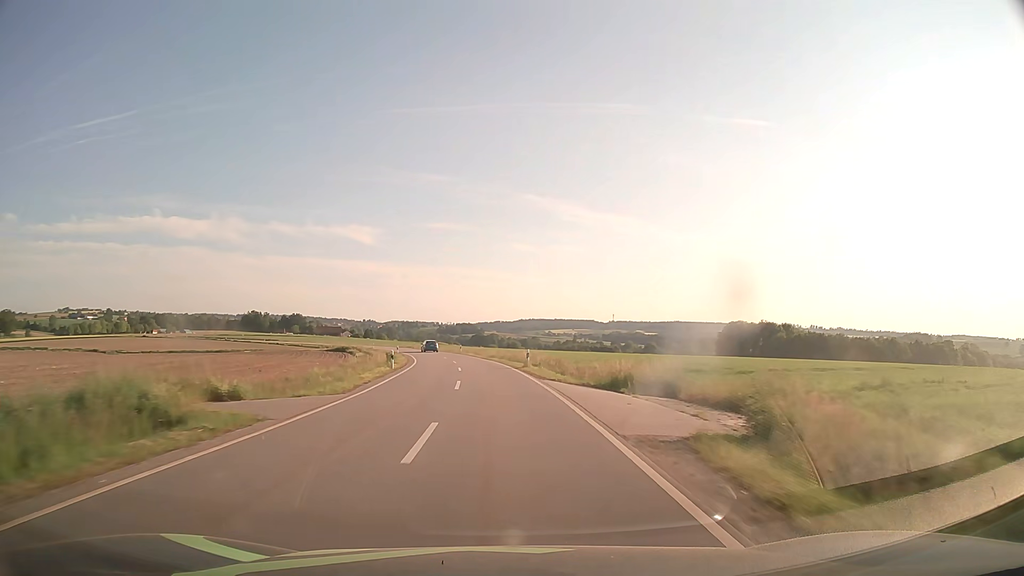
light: Day
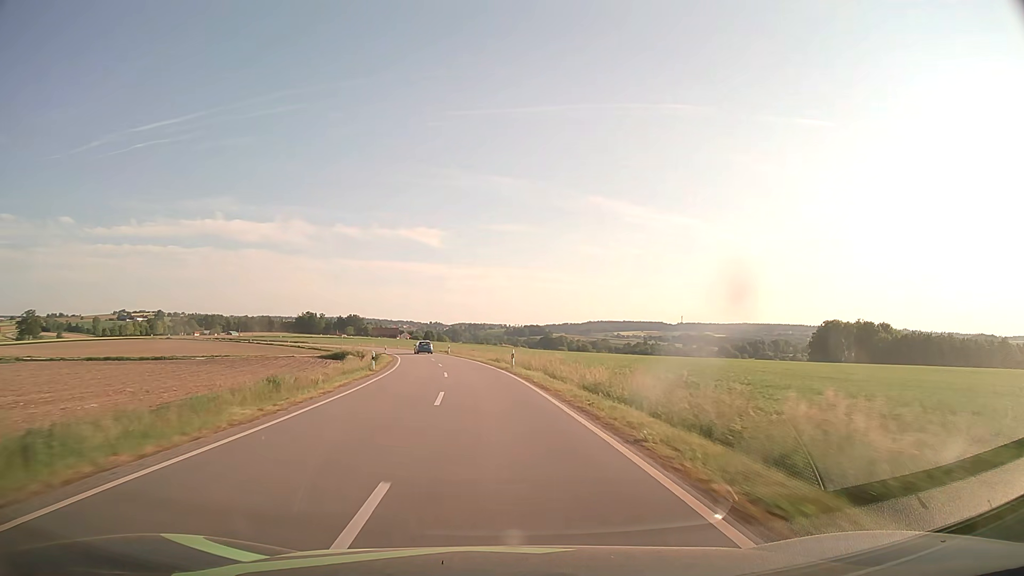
(-1.9, +41.7) m; -6°
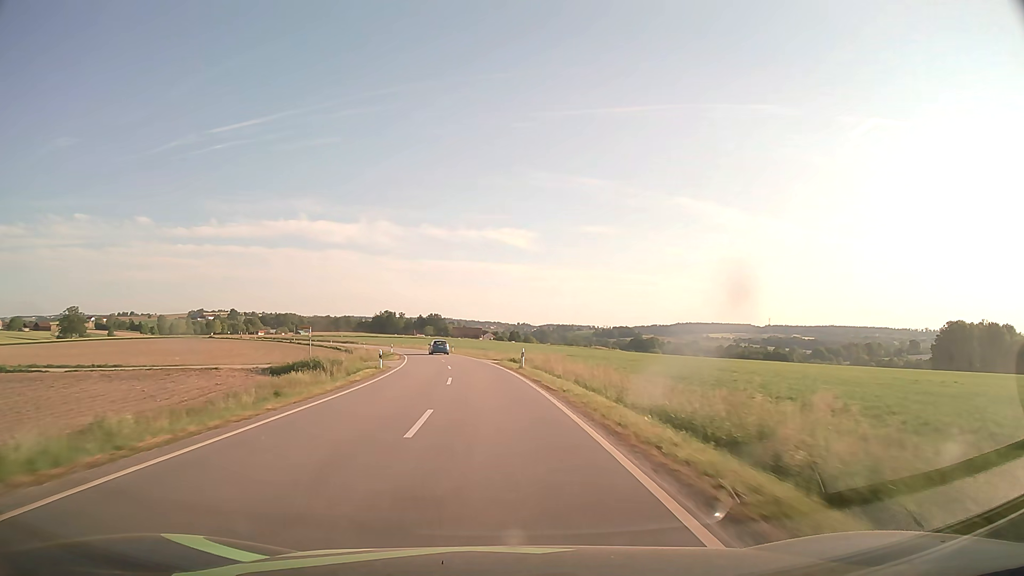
(-2.9, +41.7) m; -7°
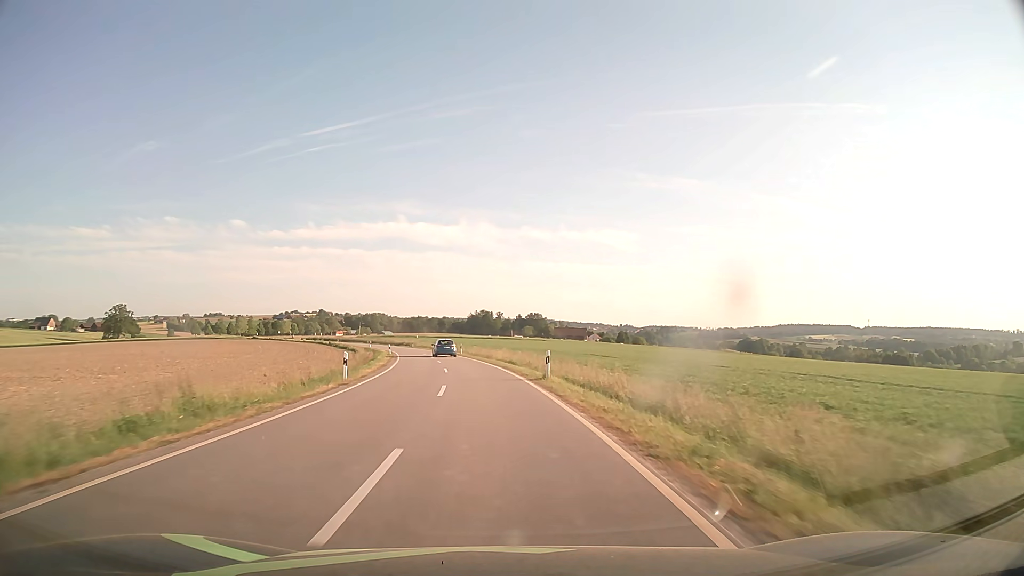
(-4.1, +53.5) m; -9°
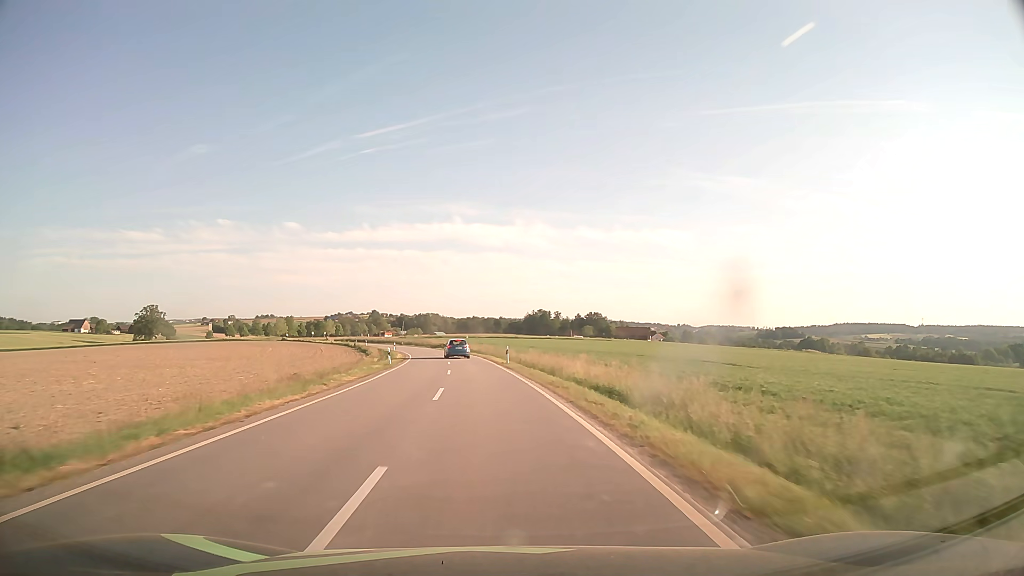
(-1.1, +25.5) m; -5°
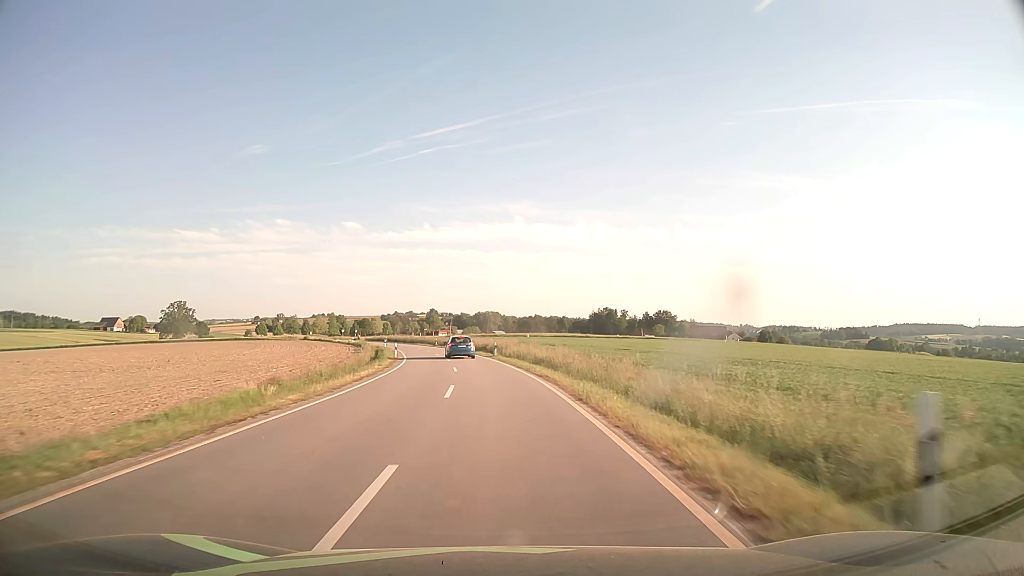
(-1.9, +36.3) m; -5°
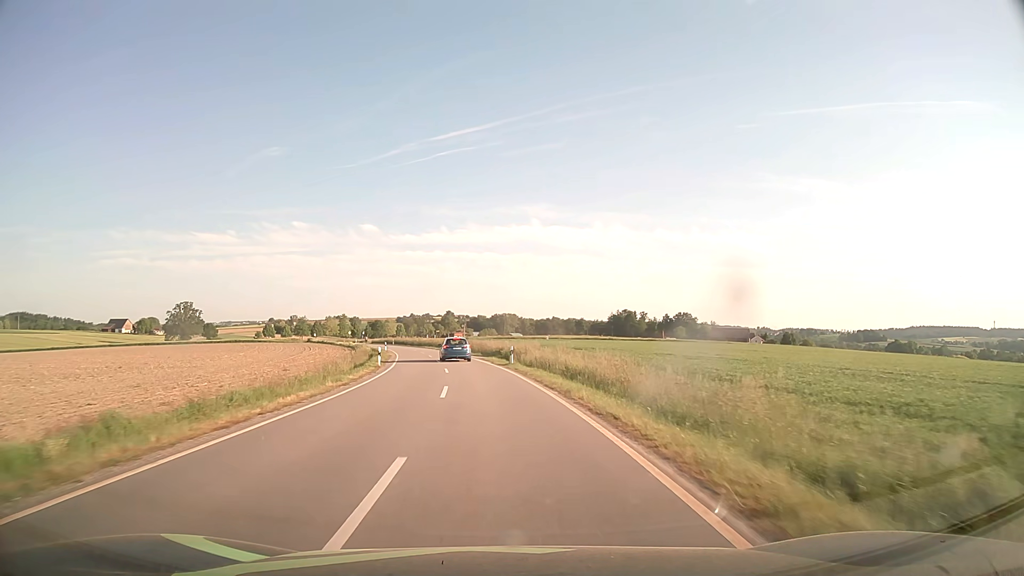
(-0.1, +11.5) m; -1°
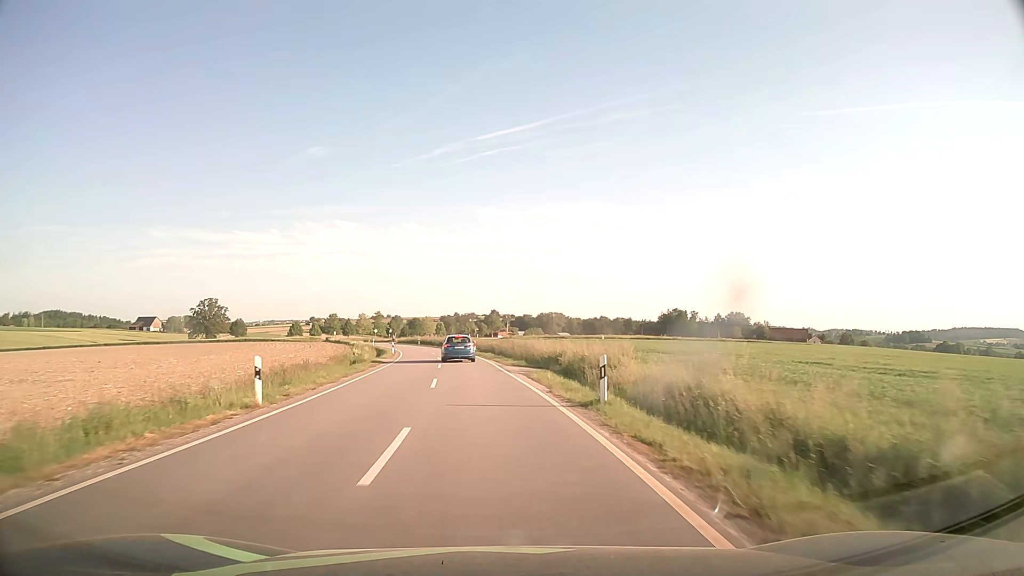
(-0.6, +21.8) m; -4°
(0, +10) (-1, +20) (-2, +30) (-3, +40) (-4, +50) (-6, +60) (-7, +70) (-9, +79) (-12, +89) (-15, +99) m
